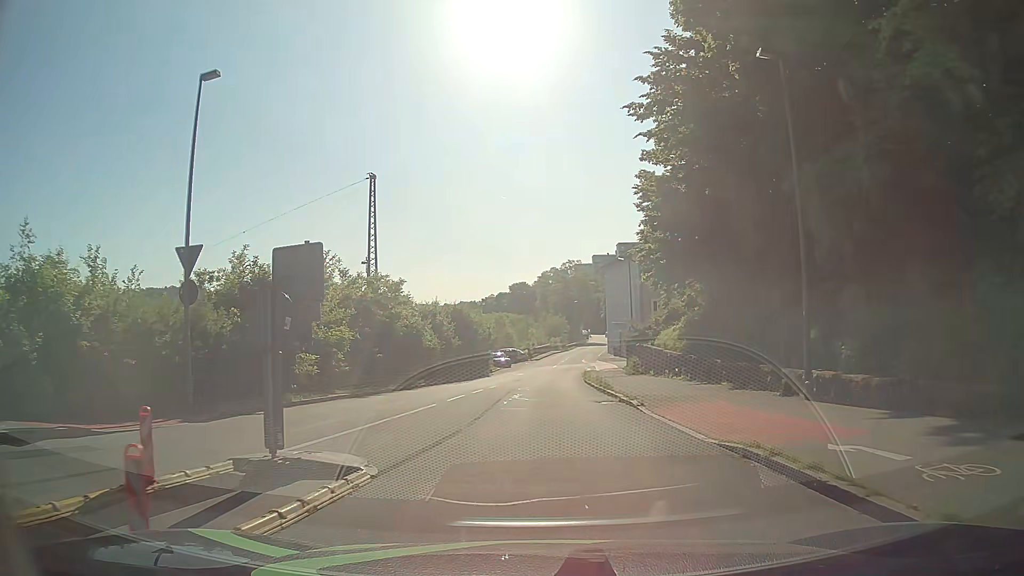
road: residential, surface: asphalt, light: Day
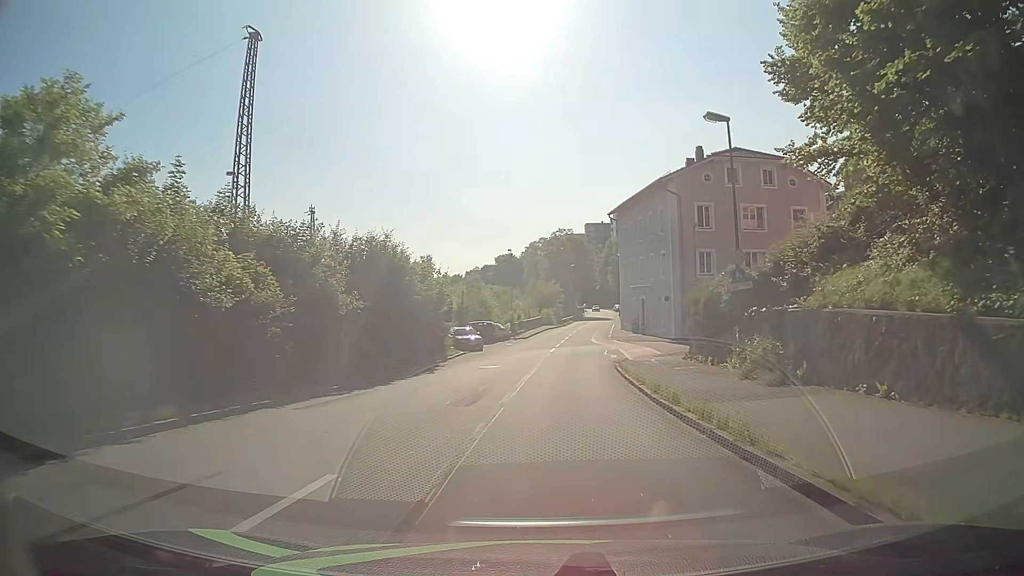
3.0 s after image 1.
(-0.8, +25.4) m; 0°
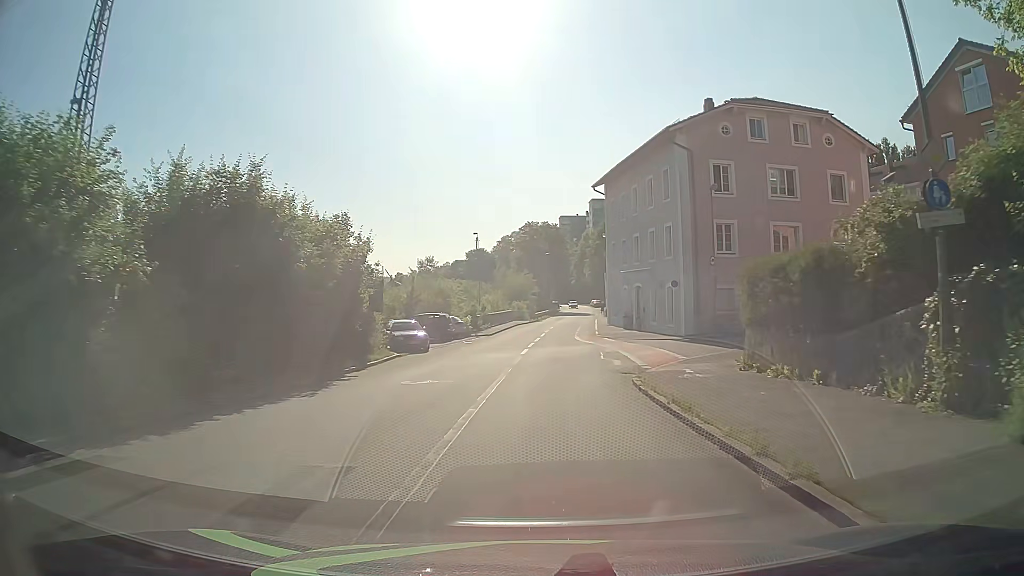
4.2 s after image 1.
(+0.1, +11.8) m; +2°
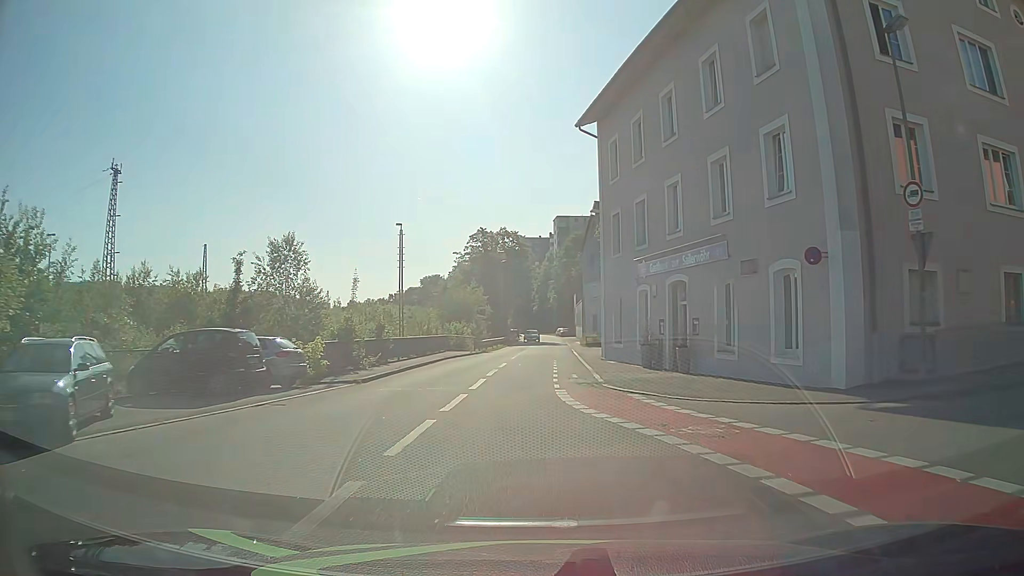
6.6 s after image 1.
(+0.8, +23.8) m; +3°
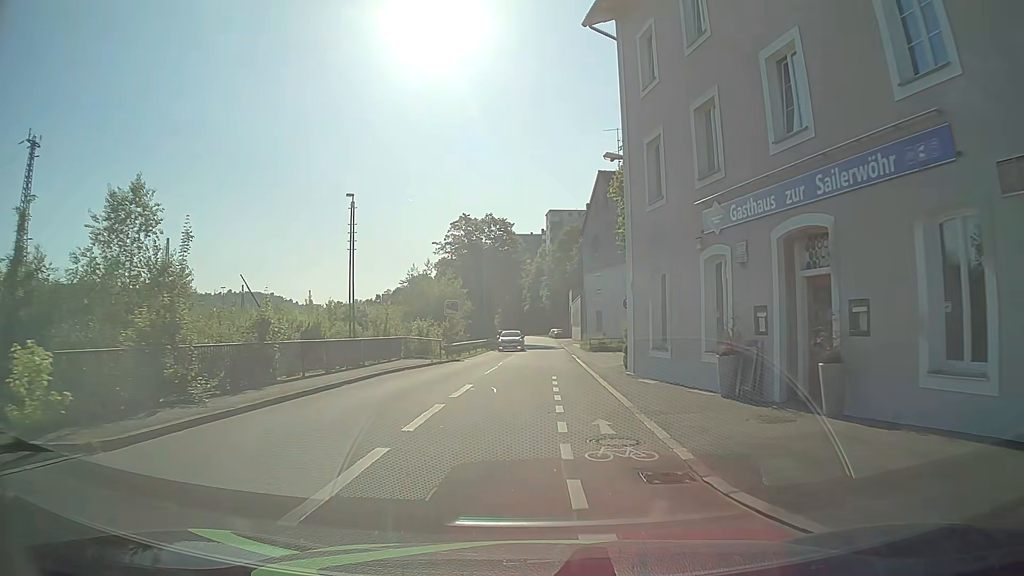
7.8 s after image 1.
(+0.2, +12.0) m; +1°
